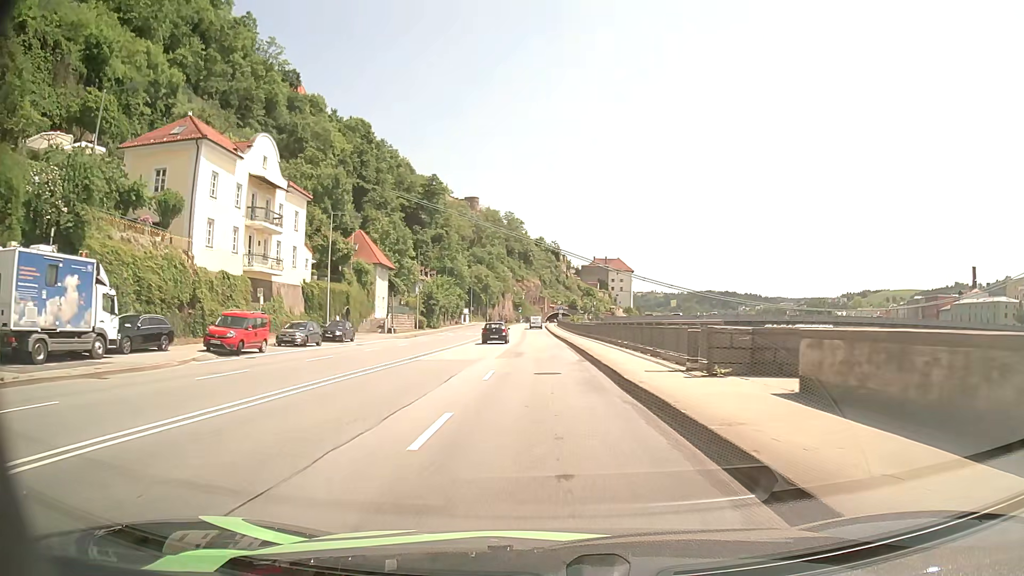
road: primary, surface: asphalt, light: Day
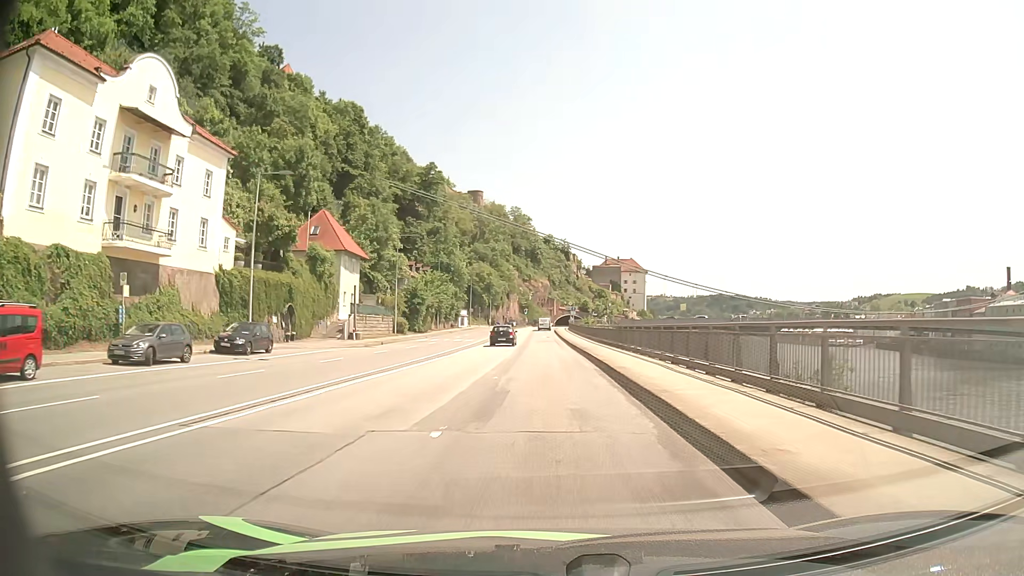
(-0.2, +16.8) m; -1°
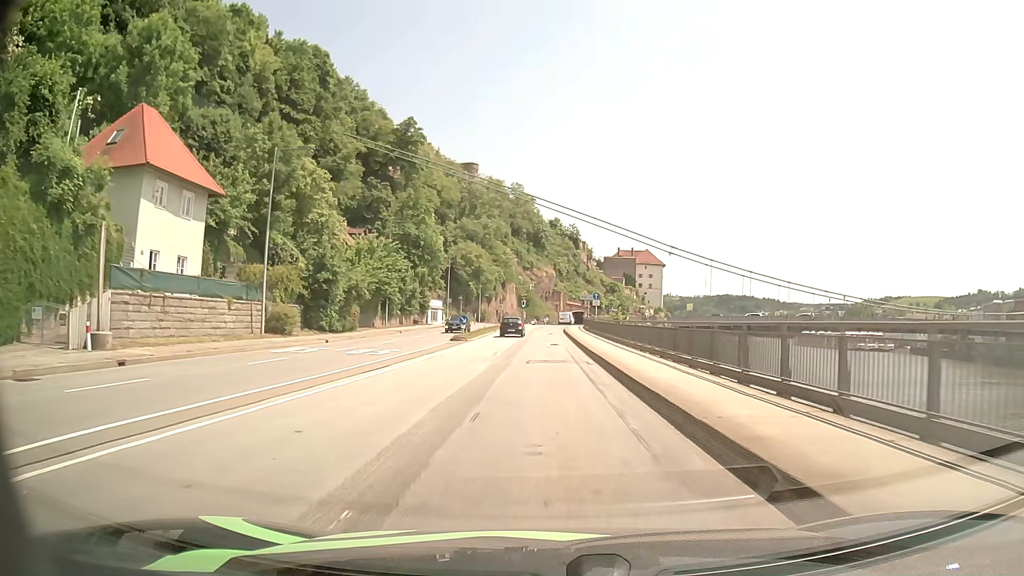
(-0.1, +33.7) m; 0°
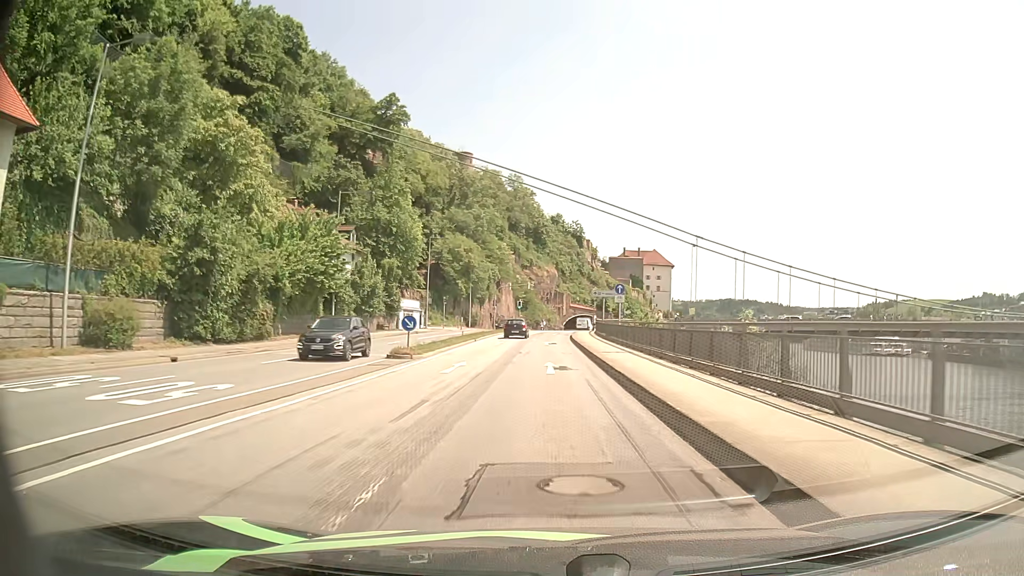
(-0.1, +16.8) m; -1°
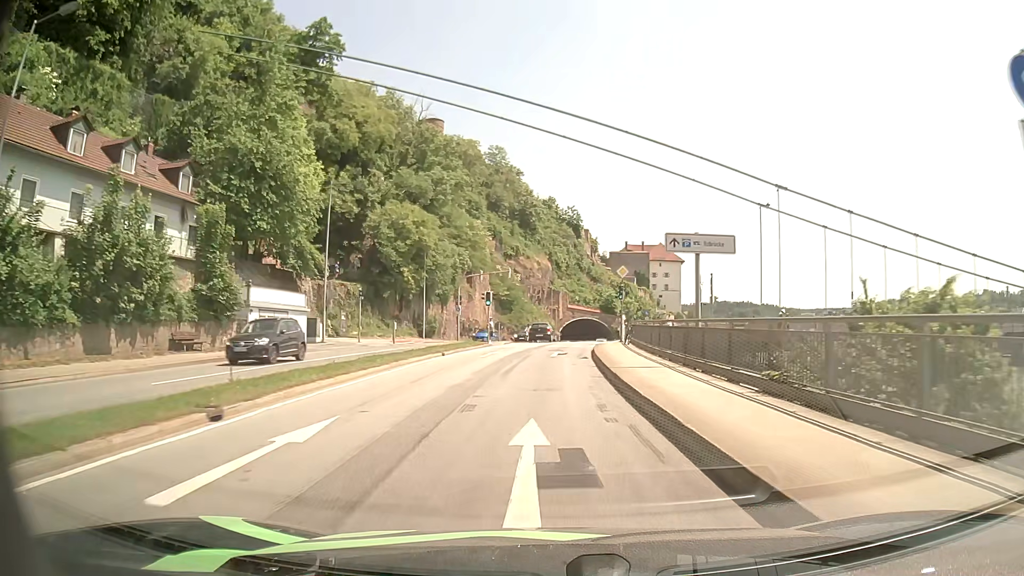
(+0.2, +33.4) m; +1°
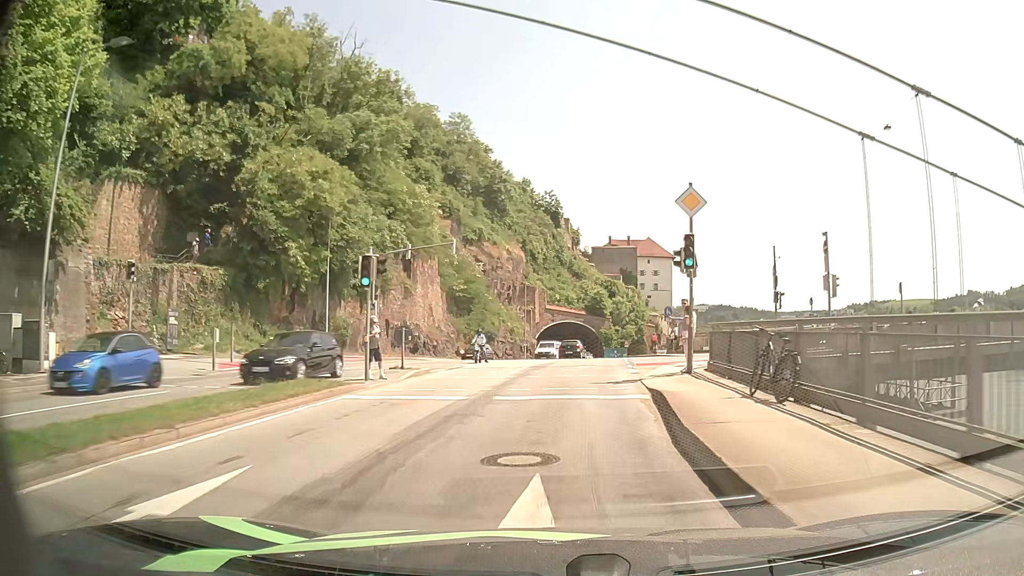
(+0.4, +24.9) m; +2°
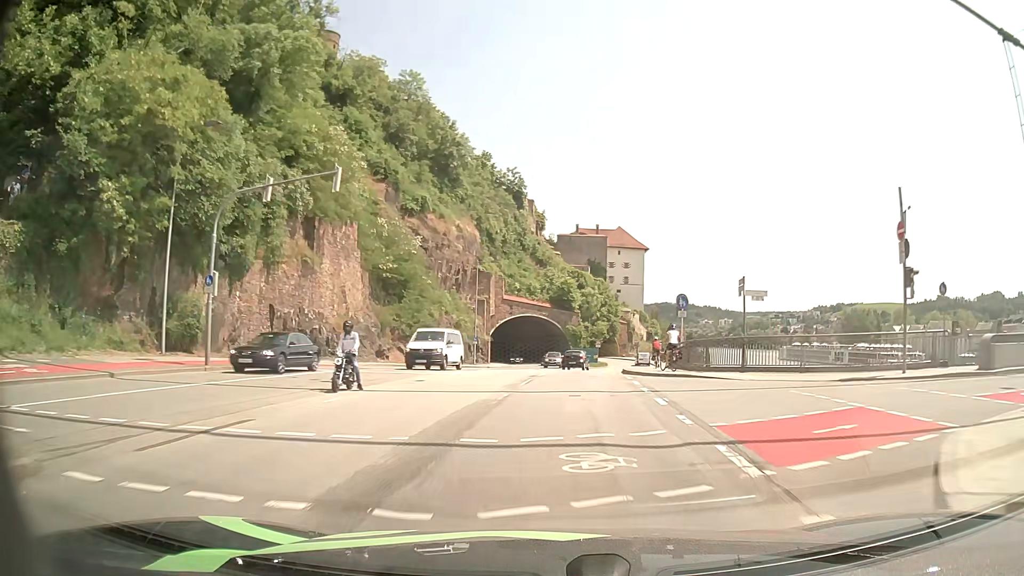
(+0.3, +16.6) m; +3°
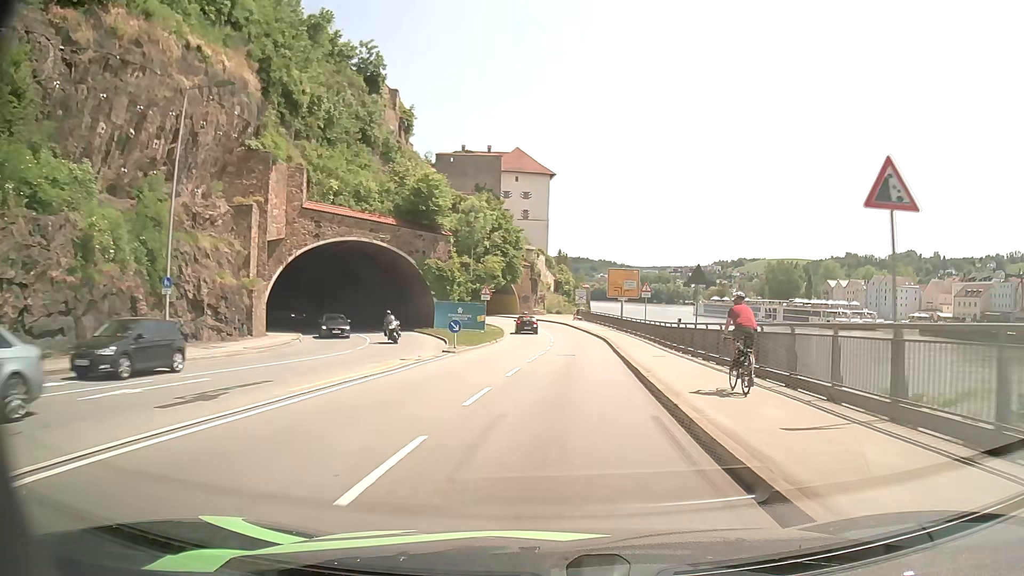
(+3.3, +42.1) m; +9°
(0, +10) (+1, +20) (+1, +30) (+1, +40) (+1, +50) (0, +60) (-2, +70) (-5, +79) (-9, +88) (-15, +96) m
